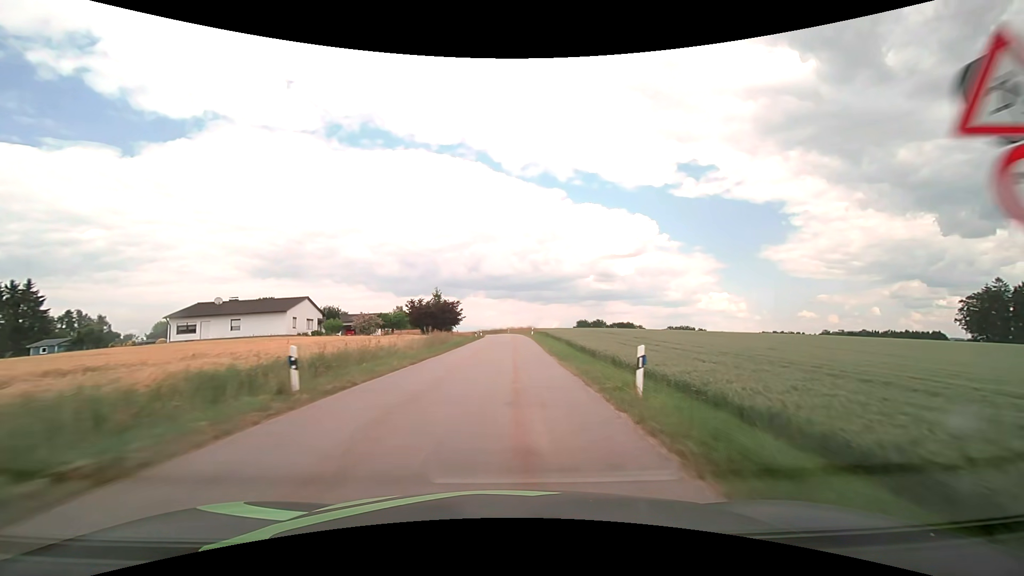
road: tertiary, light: Day
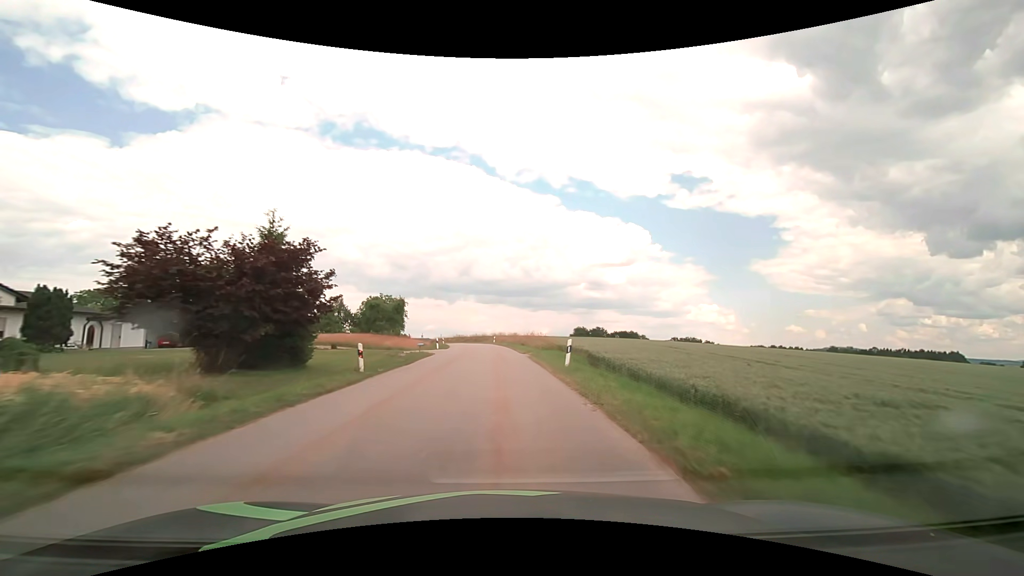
(+0.8, +43.6) m; +1°
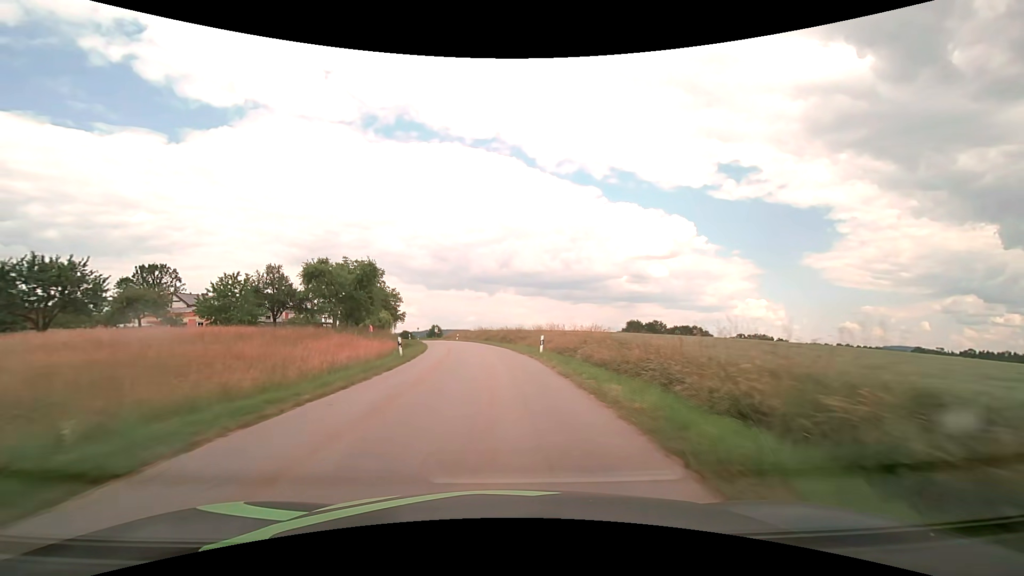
(-1.3, +42.9) m; -4°
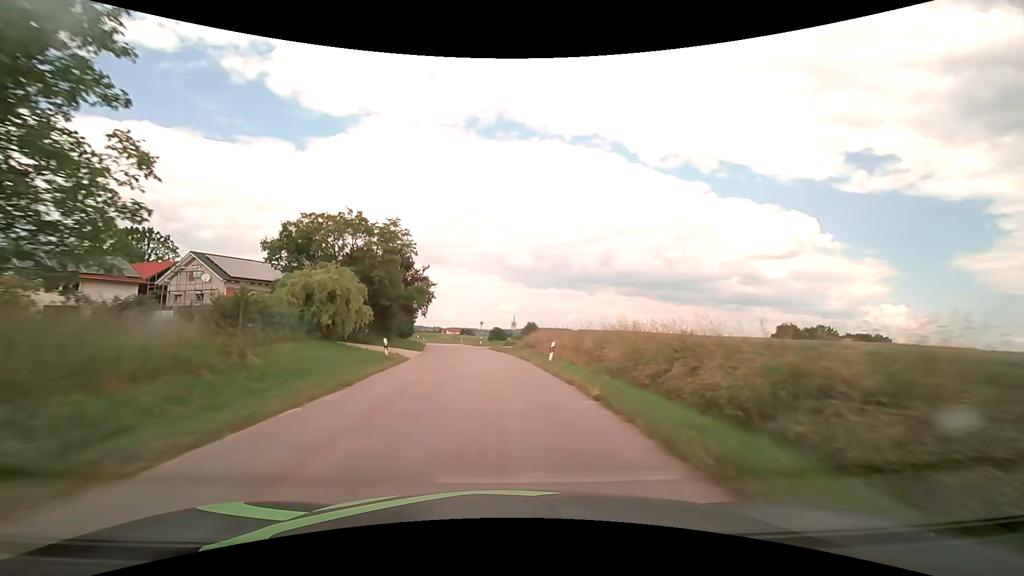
(-4.9, +53.6) m; -11°
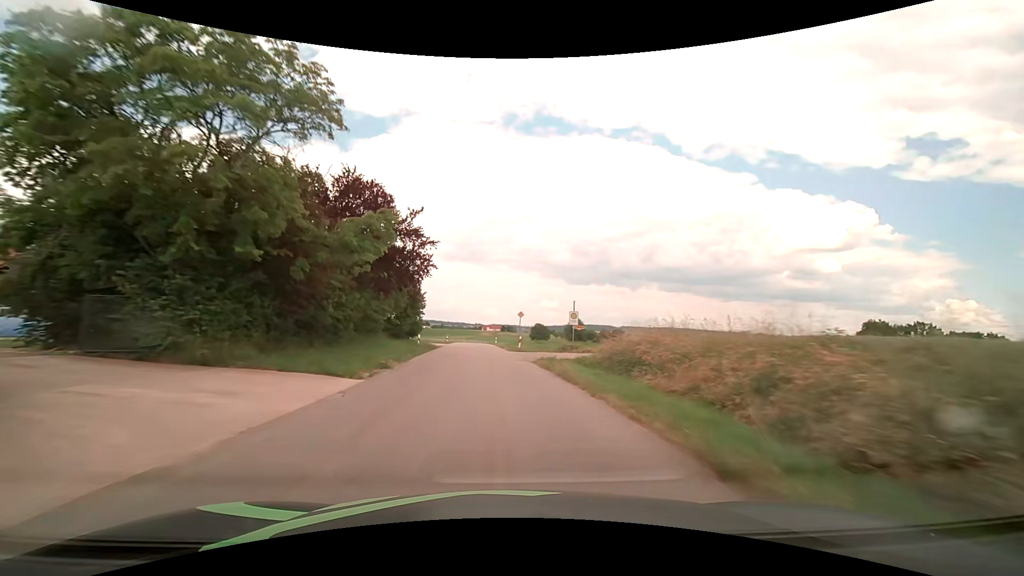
(-0.9, +21.7) m; -5°
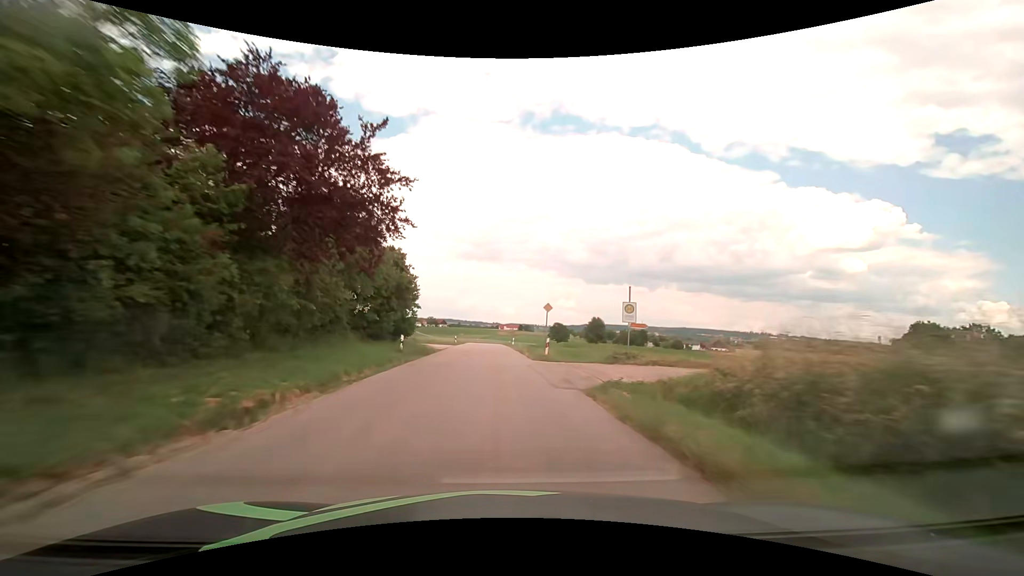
(-0.2, +10.9) m; -2°
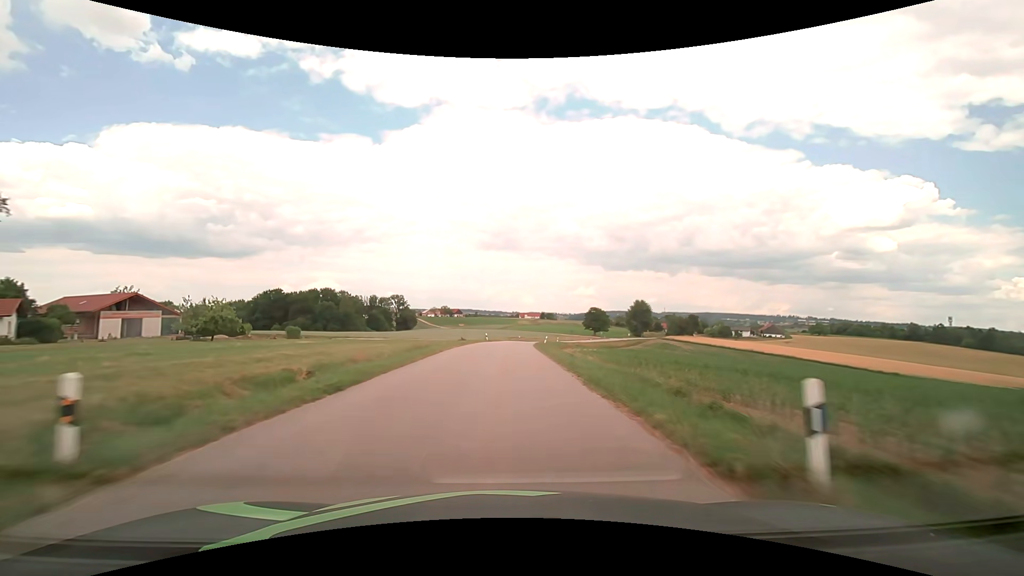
(-1.7, +54.6) m; -2°
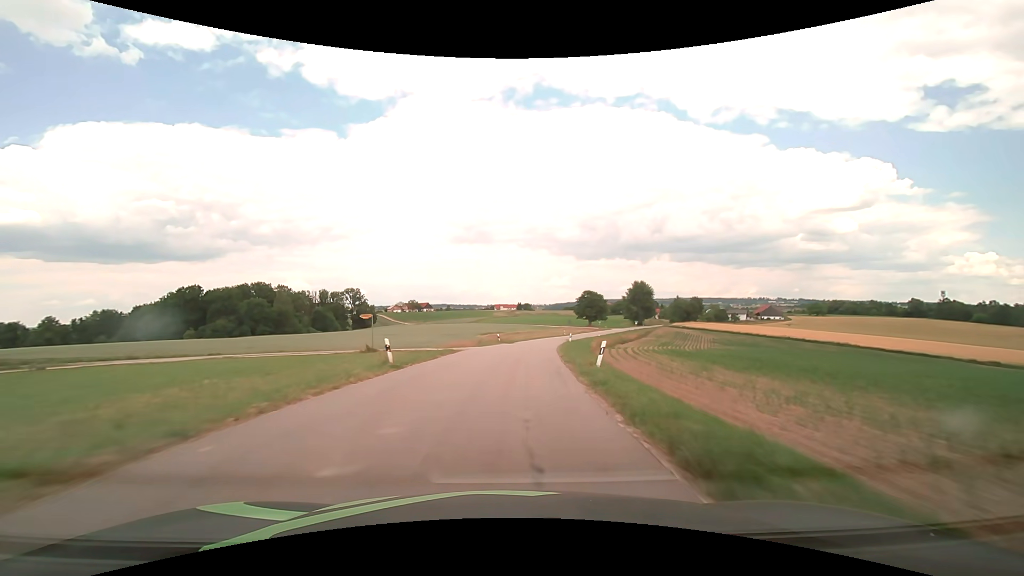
(+0.7, +43.8) m; +3°
(0, +10) (0, +20) (+1, +30) (+2, +40) (+3, +50) (+5, +60) (+7, +69) (+9, +79) (+12, +89) (+15, +98) m
